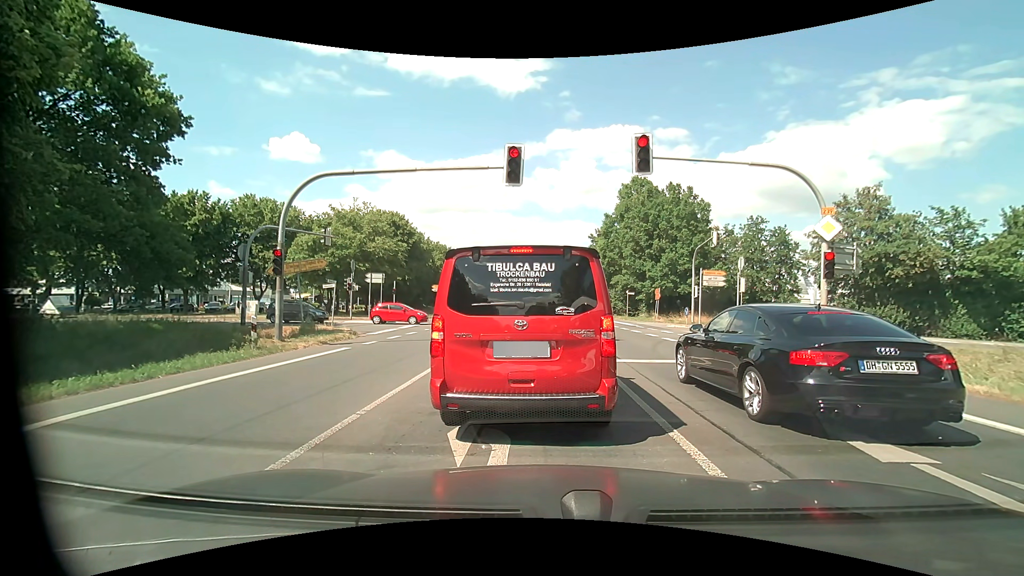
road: primary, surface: asphalt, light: Day
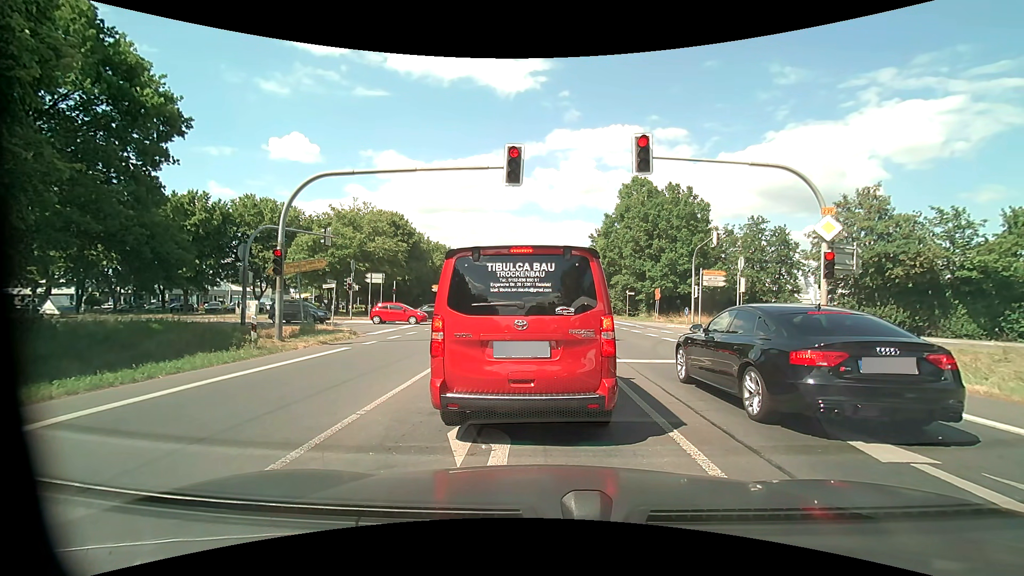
(0.0, 0.0) m; 0°
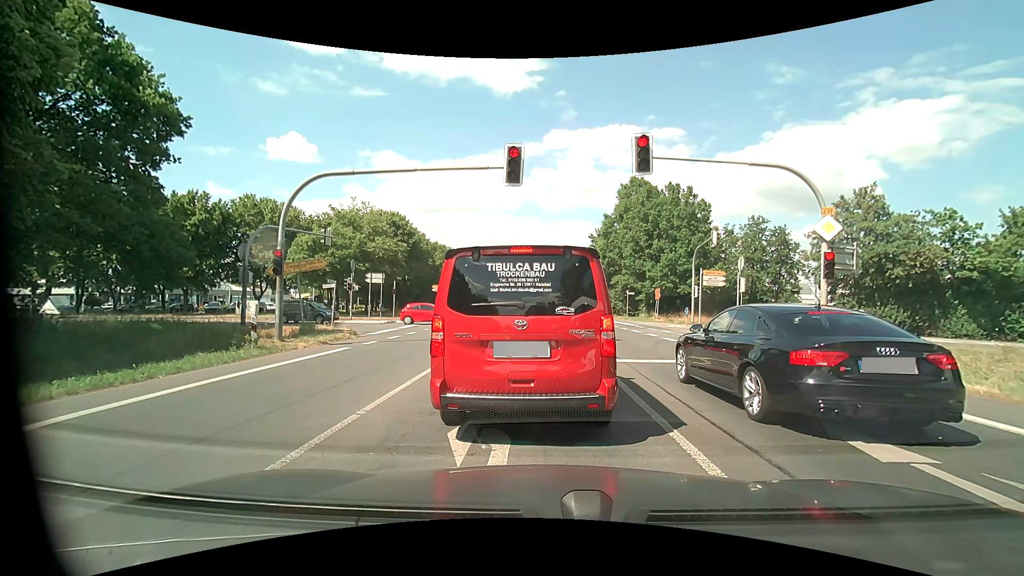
(0.0, 0.0) m; 0°
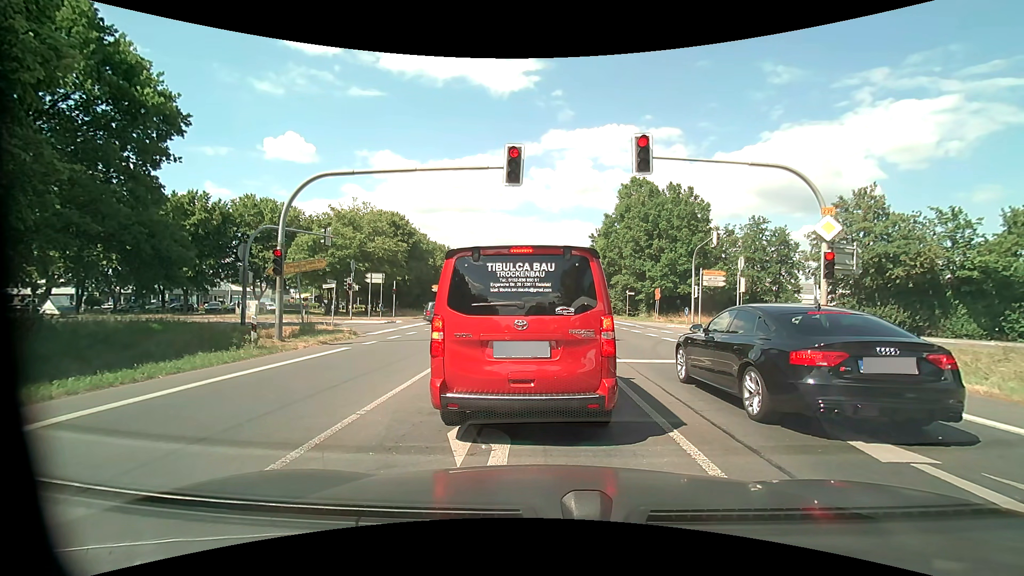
(0.0, 0.0) m; 0°
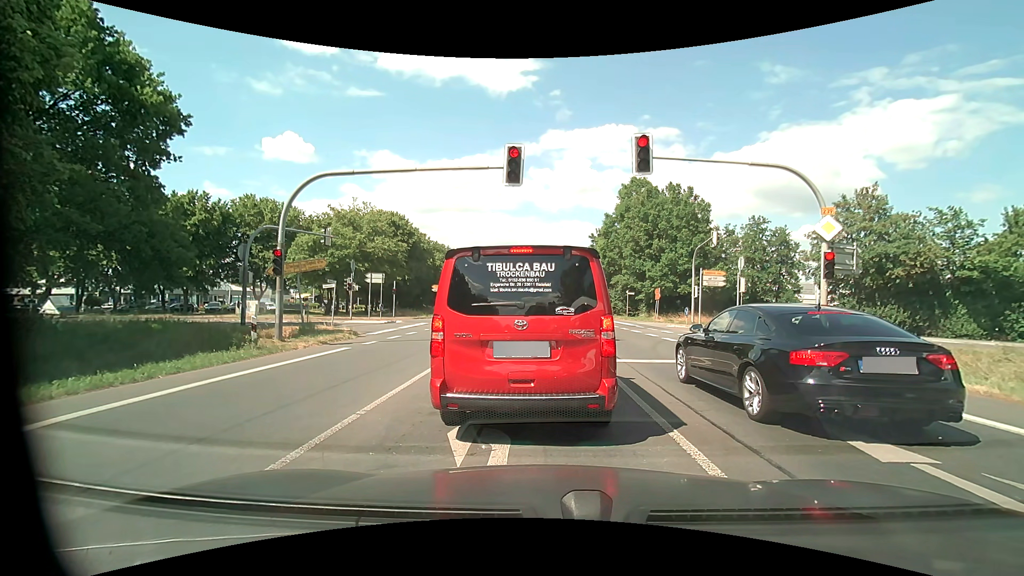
(0.0, 0.0) m; 0°
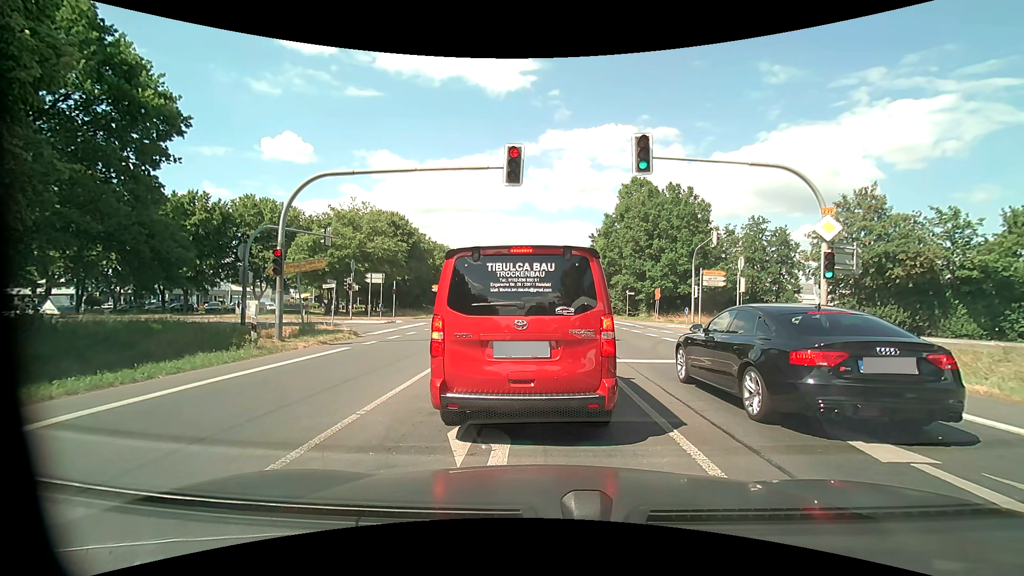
(0.0, 0.0) m; 0°
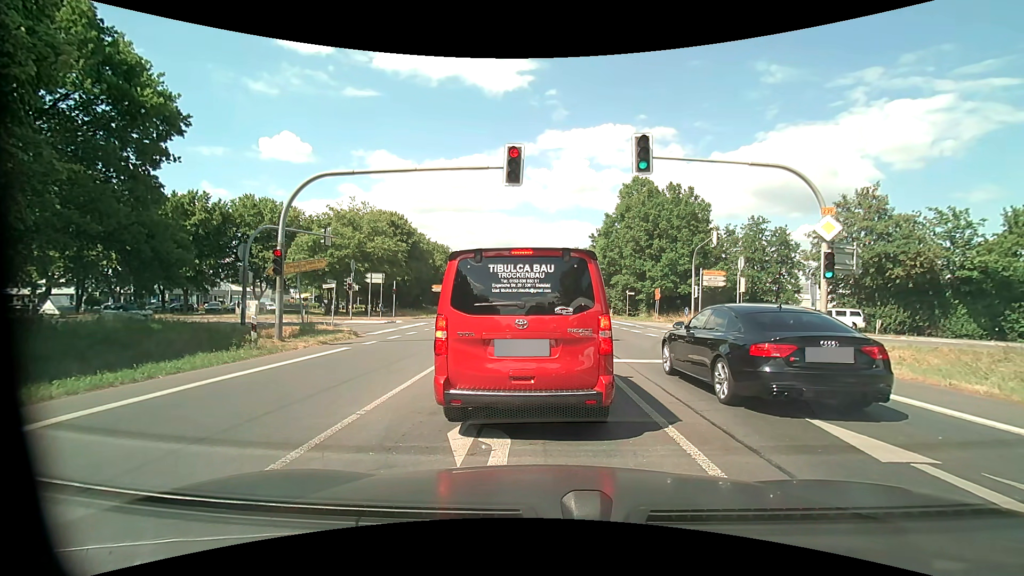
(0.0, 0.0) m; 0°
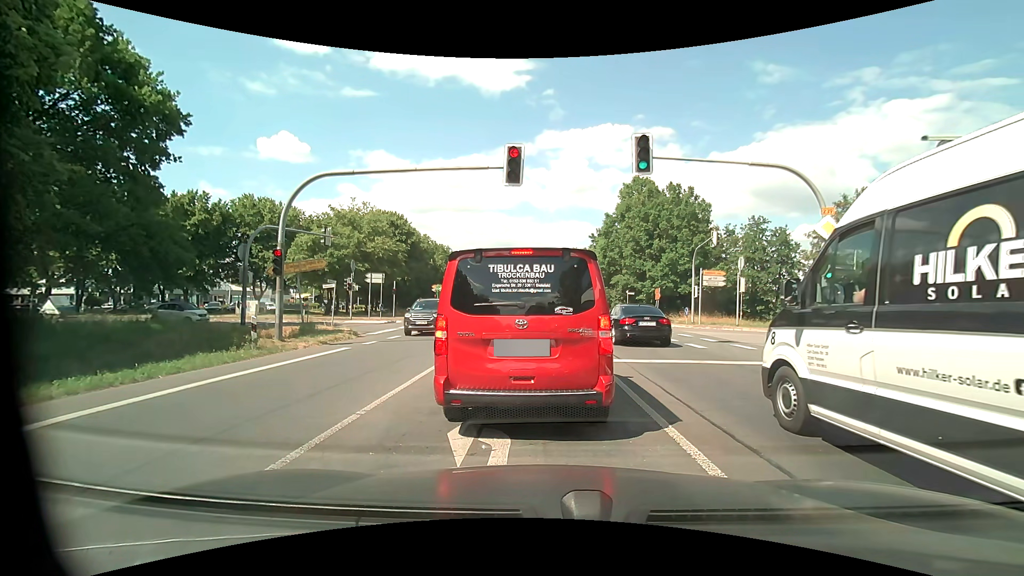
(0.0, 0.0) m; 0°
